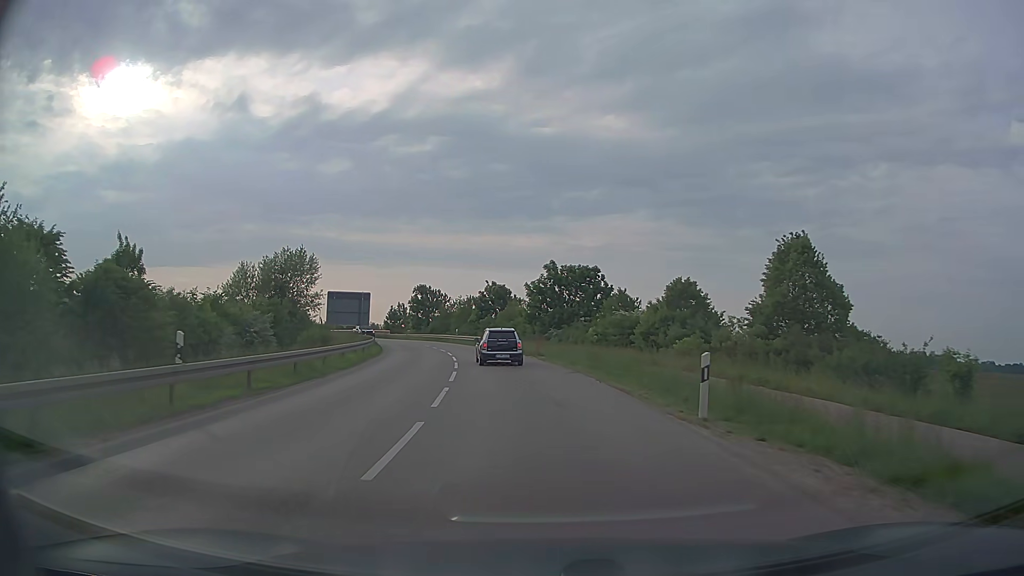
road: secondary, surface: asphalt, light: Day
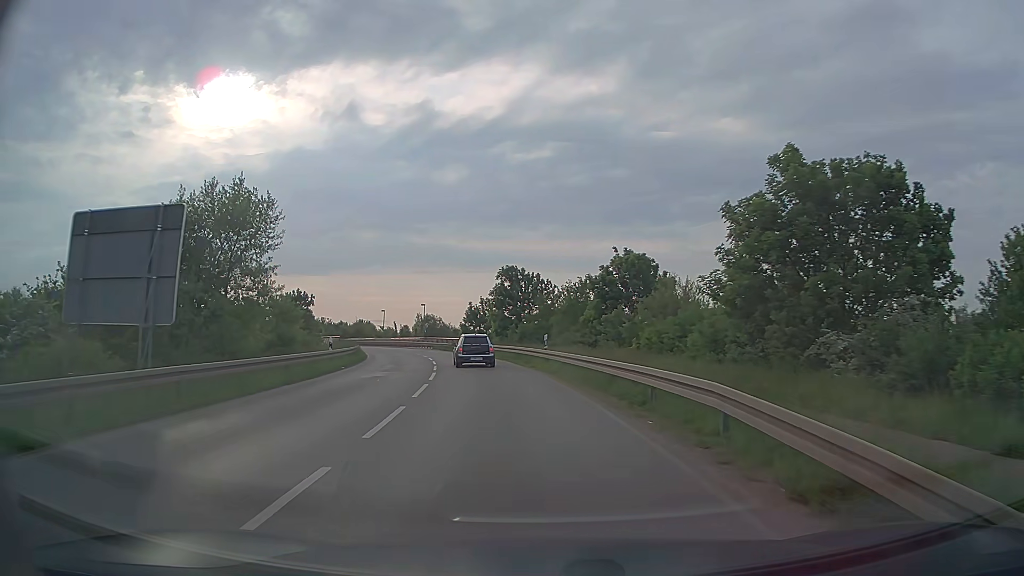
(-3.3, +39.4) m; -10°
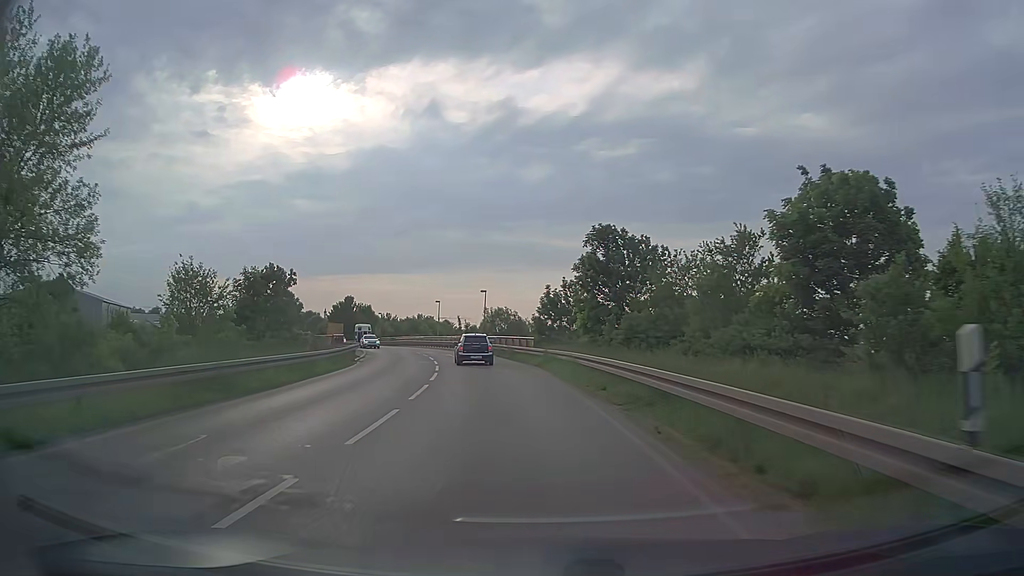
(-1.6, +24.6) m; -7°
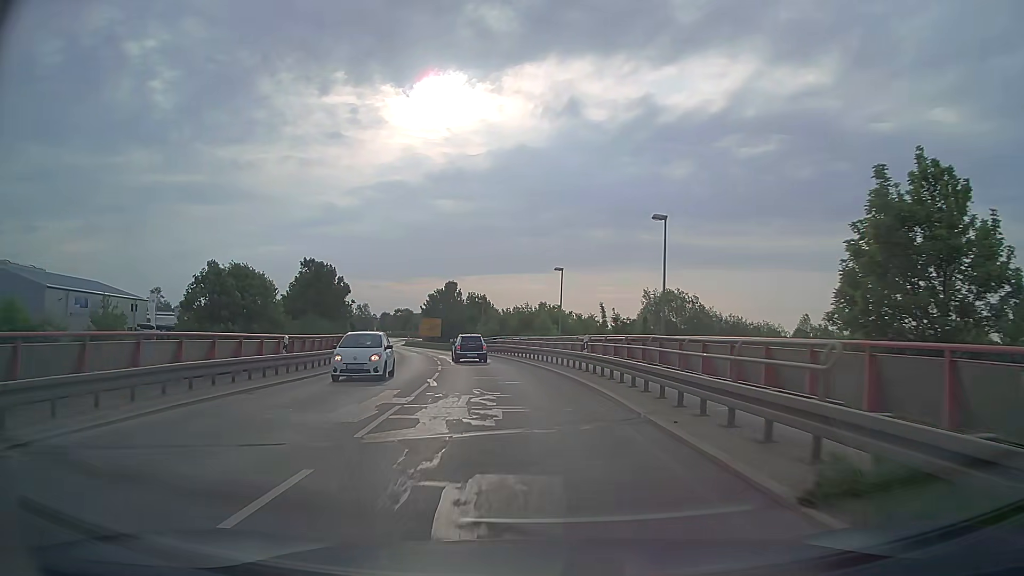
(-5.0, +41.6) m; -12°
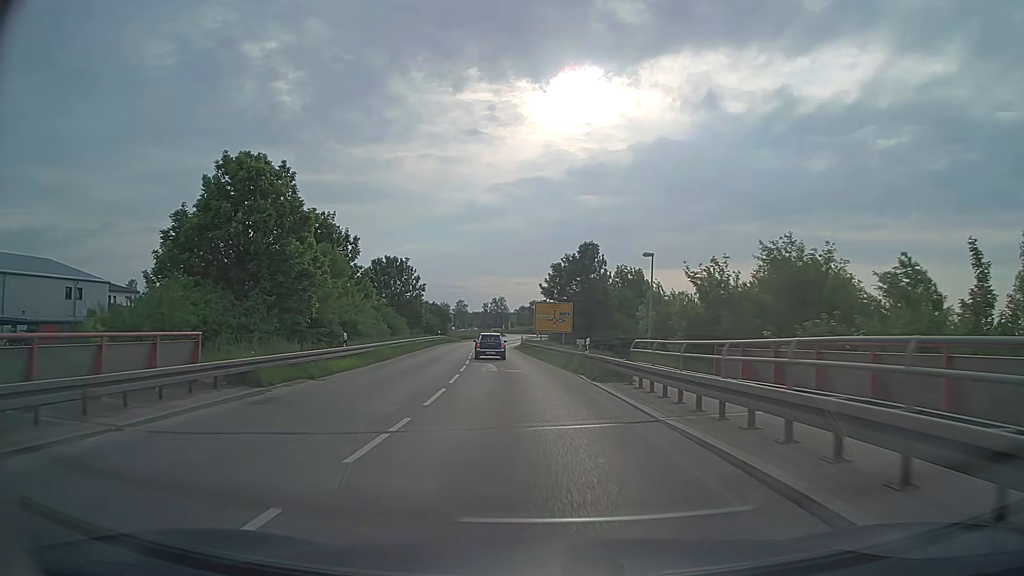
(-5.2, +43.3) m; -13°
(0, +10) (-1, +20) (-1, +30) (-2, +40) (-3, +50) (-4, +60) (-4, +70) (-5, +80) (-5, +90) (-4, +100) m
